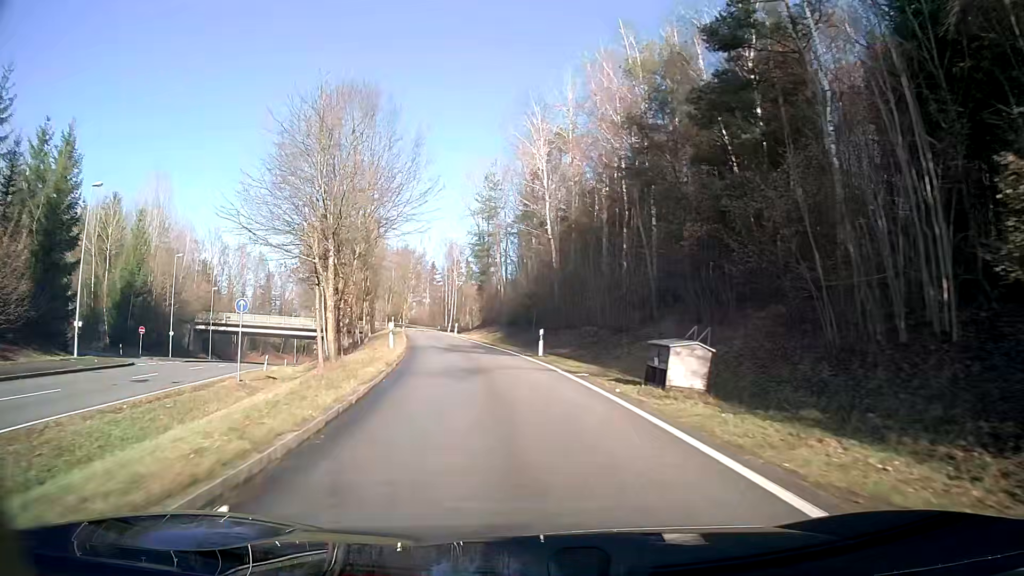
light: Day
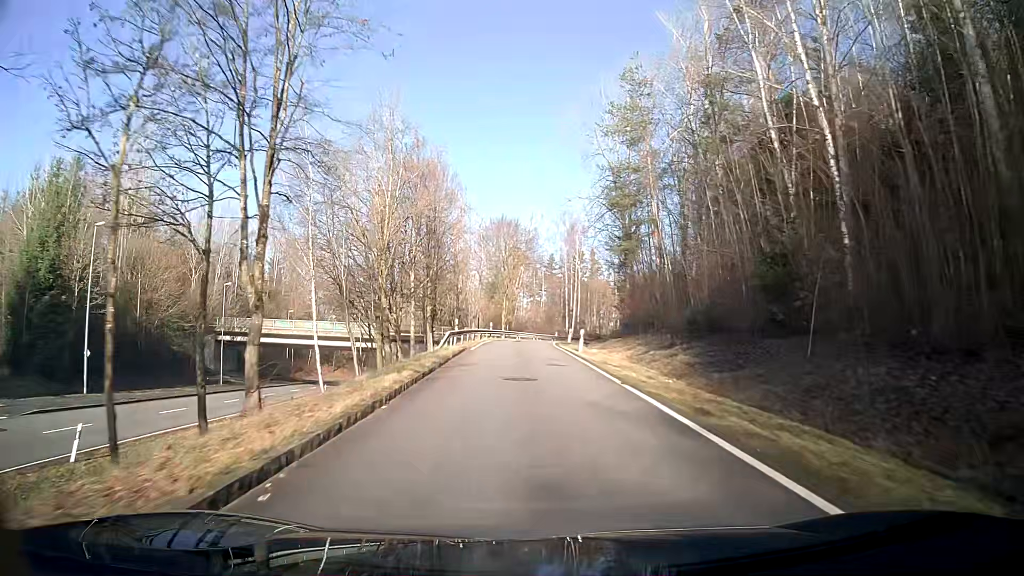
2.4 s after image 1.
(-3.0, +31.9) m; -9°
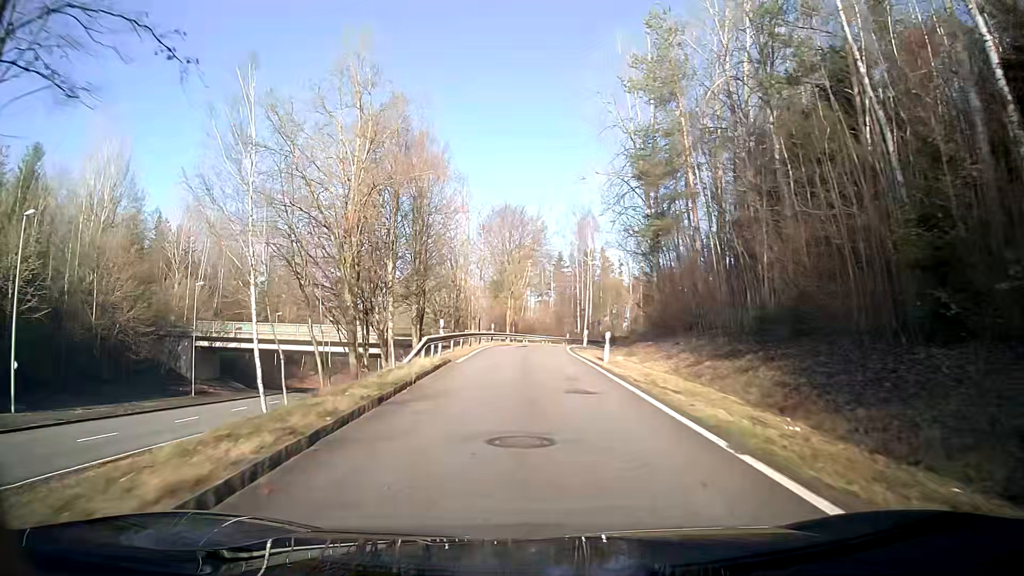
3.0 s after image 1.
(-0.1, +8.1) m; -1°
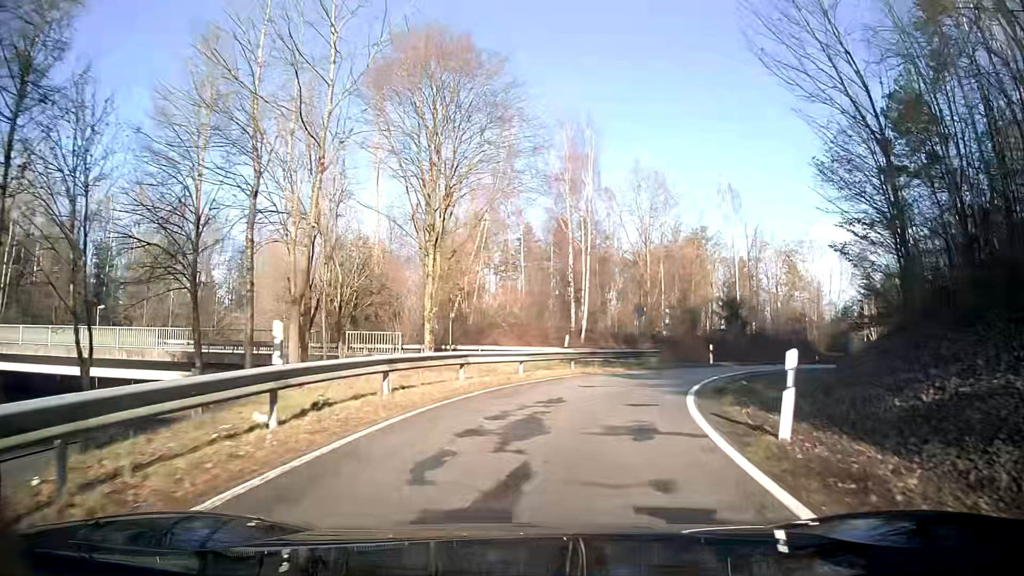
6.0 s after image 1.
(+0.3, +36.3) m; +5°
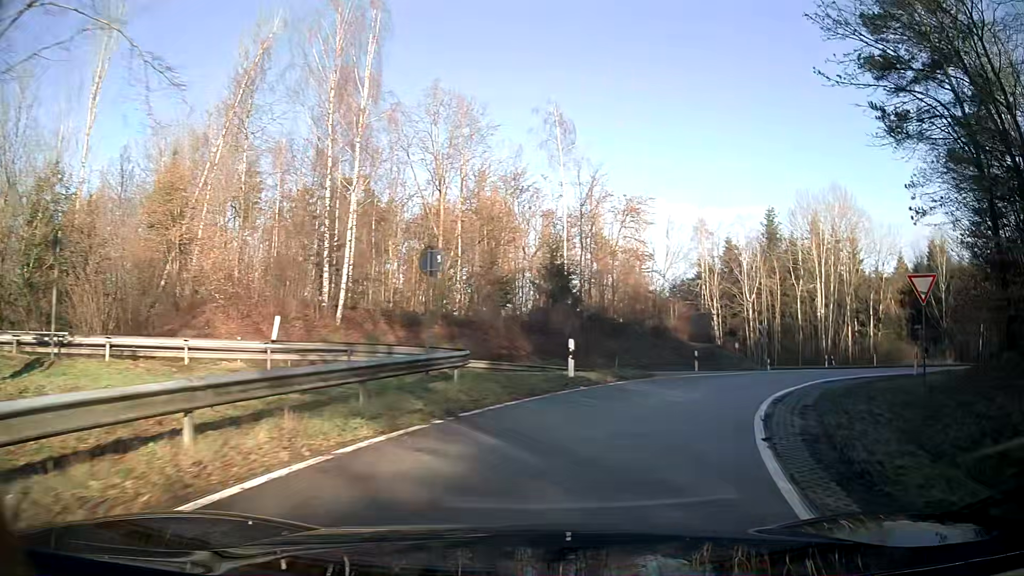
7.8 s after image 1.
(+2.4, +16.5) m; +20°
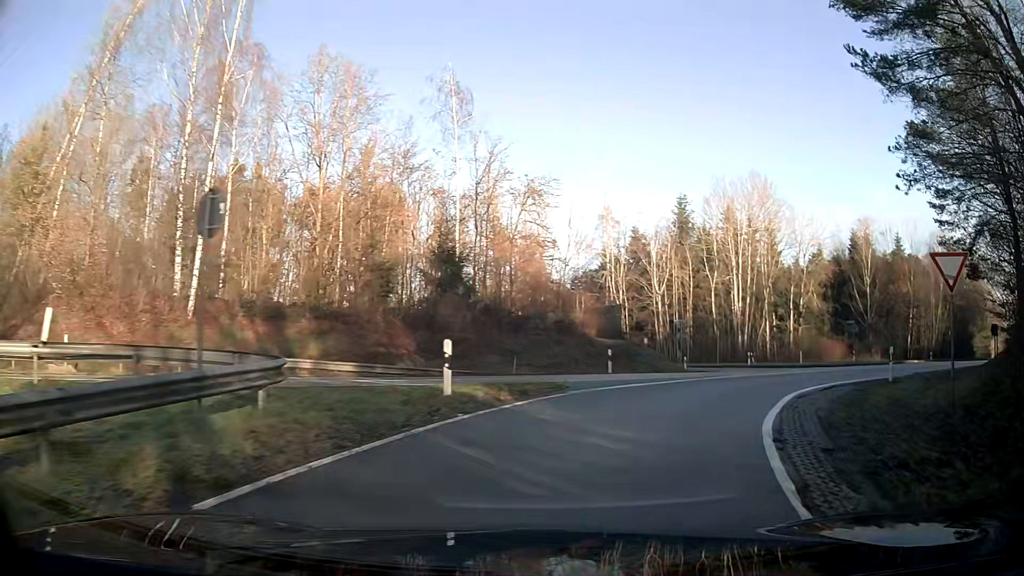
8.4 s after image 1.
(+0.4, +5.2) m; +9°
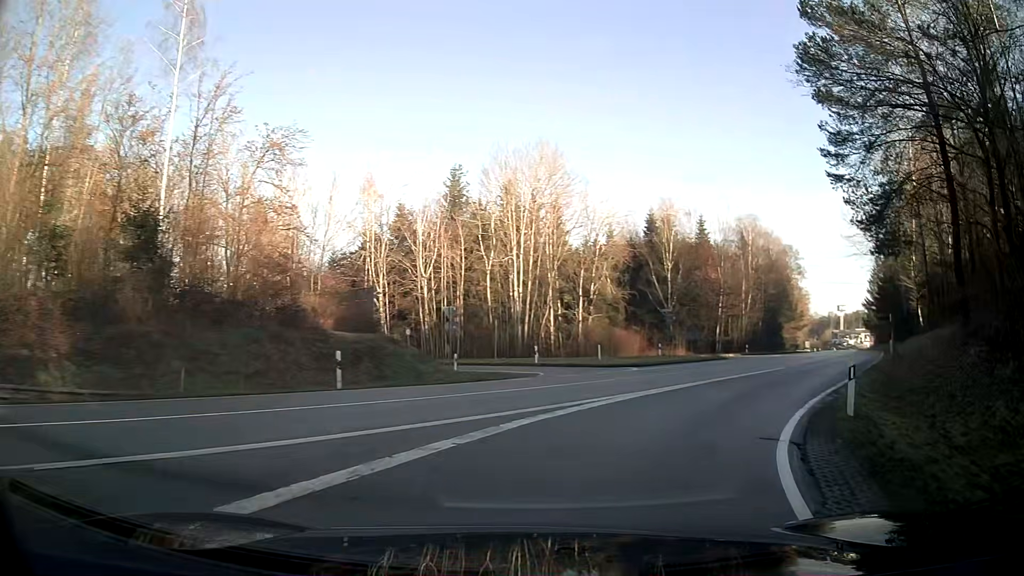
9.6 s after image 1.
(+1.8, +10.1) m; +21°
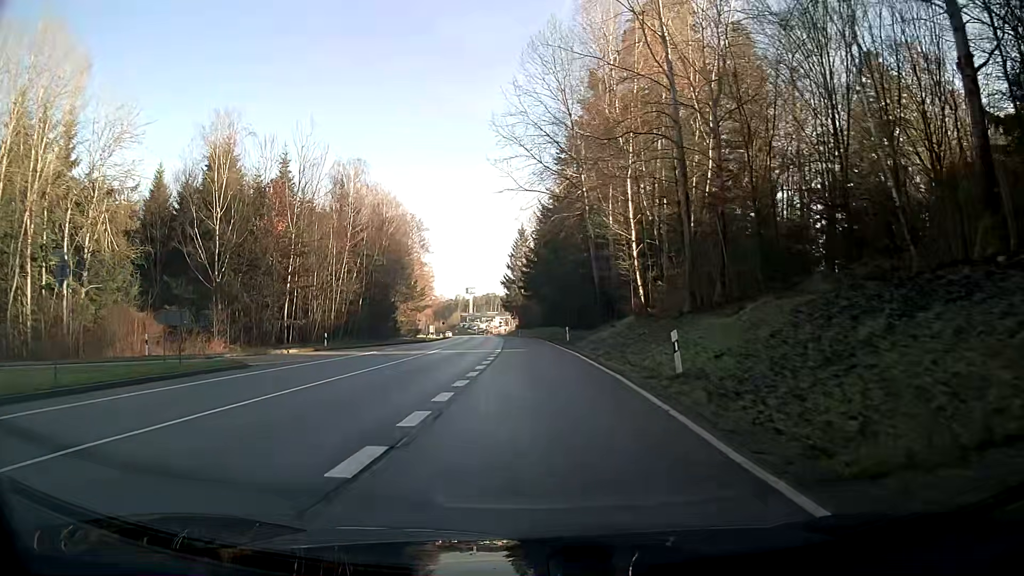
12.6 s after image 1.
(+9.5, +26.9) m; +27°
(0, +10) (0, +20) (0, +30) (-1, +40) (-2, +50) (-3, +60) (-4, +70) (-5, +80) (-6, +90) (-8, +100) m
